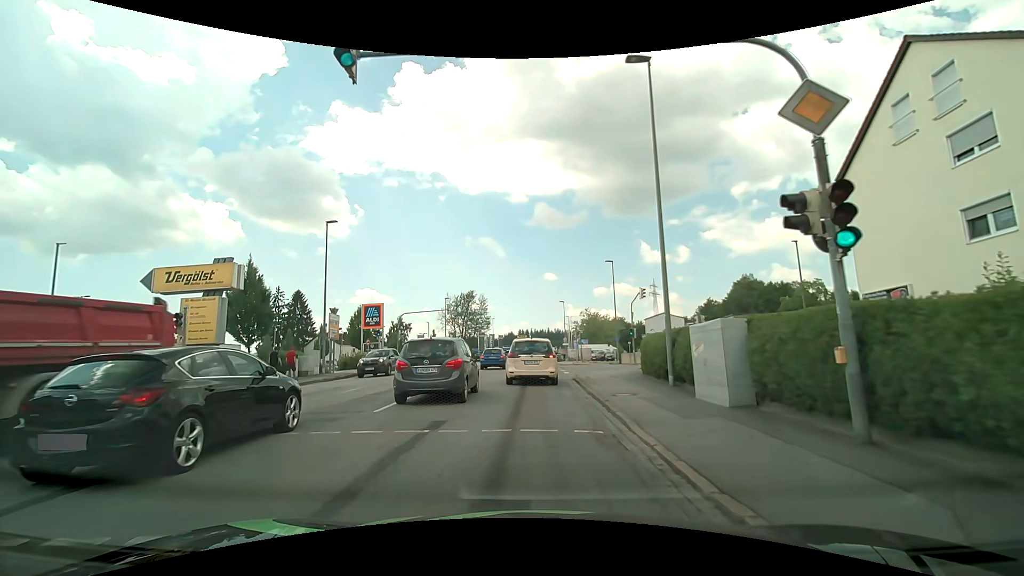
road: tertiary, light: Day
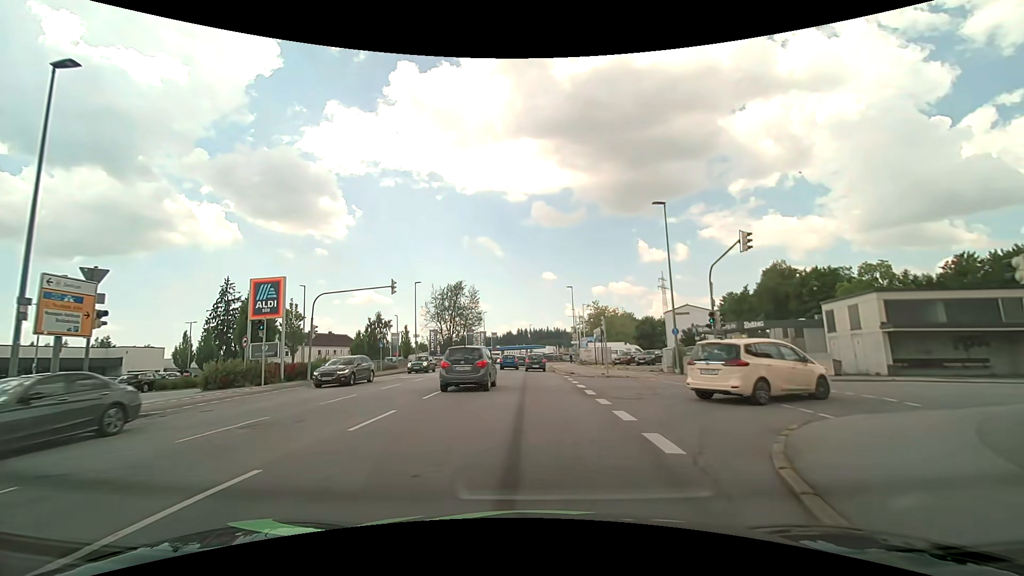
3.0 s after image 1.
(+0.1, +20.0) m; 0°
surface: asphalt
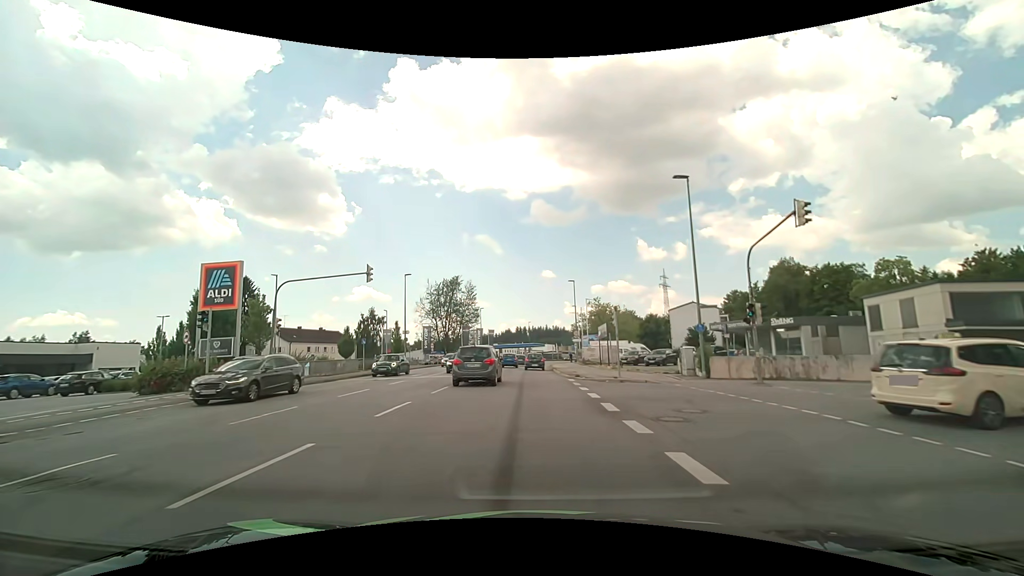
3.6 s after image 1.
(0.0, +4.5) m; -1°
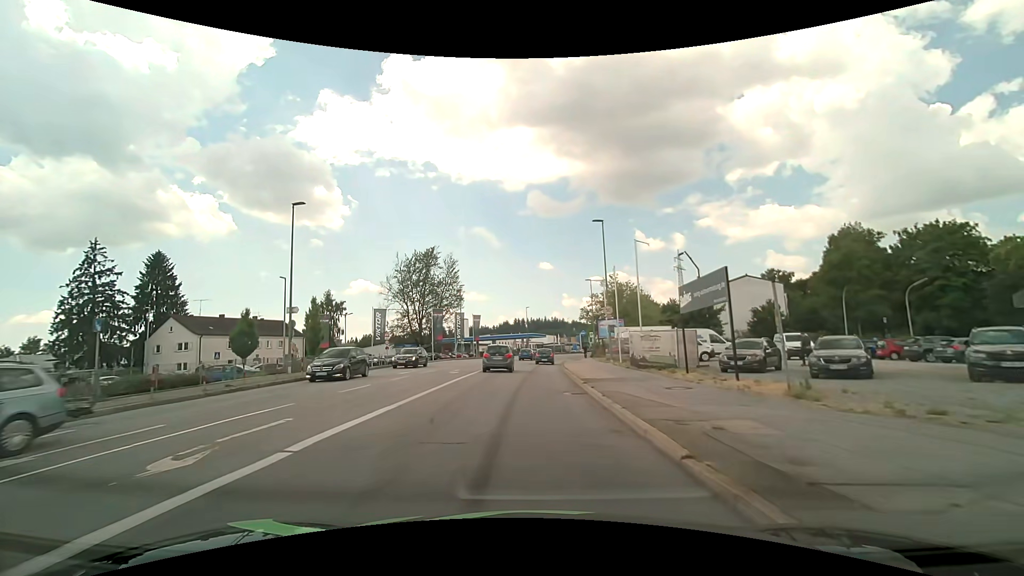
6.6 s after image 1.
(+0.3, +26.1) m; +1°
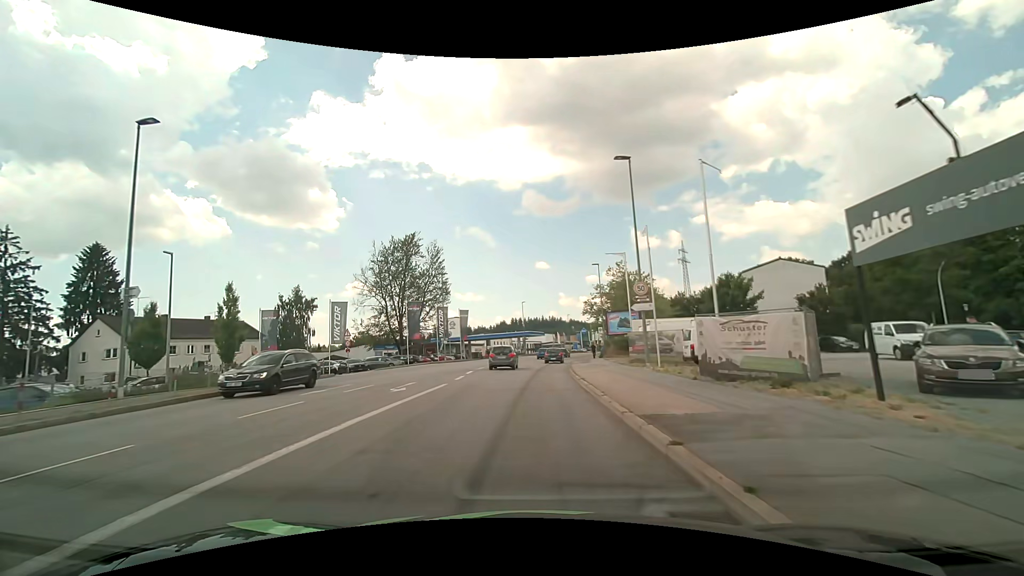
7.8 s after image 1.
(0.0, +11.6) m; 0°
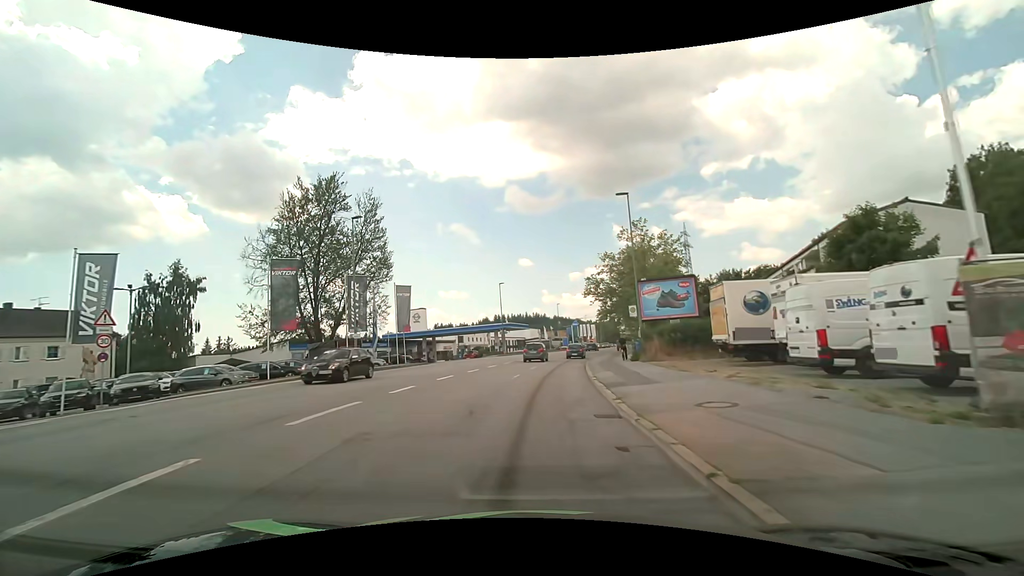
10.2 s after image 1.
(+0.3, +25.0) m; +2°
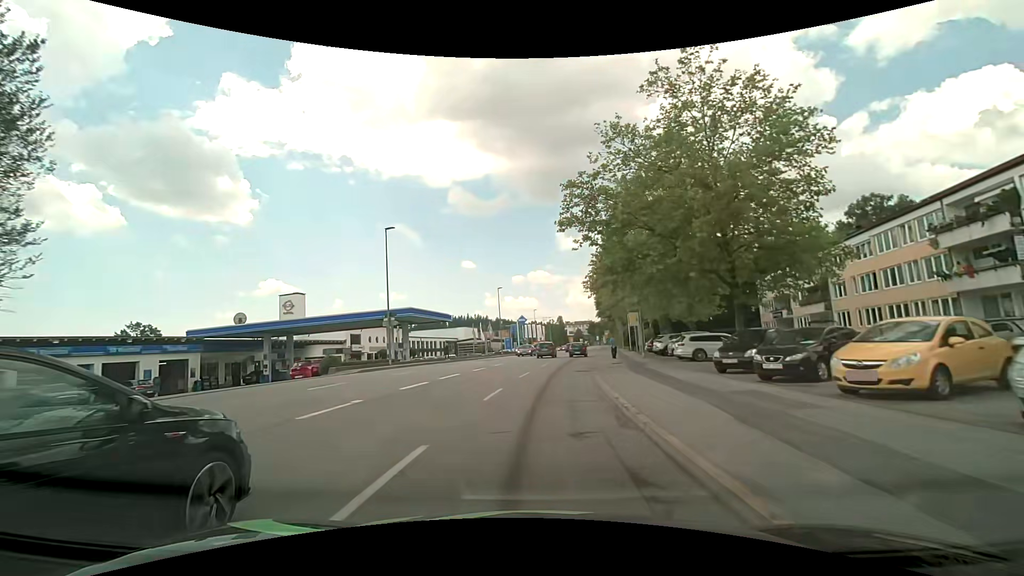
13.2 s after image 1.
(+2.0, +34.8) m; +7°
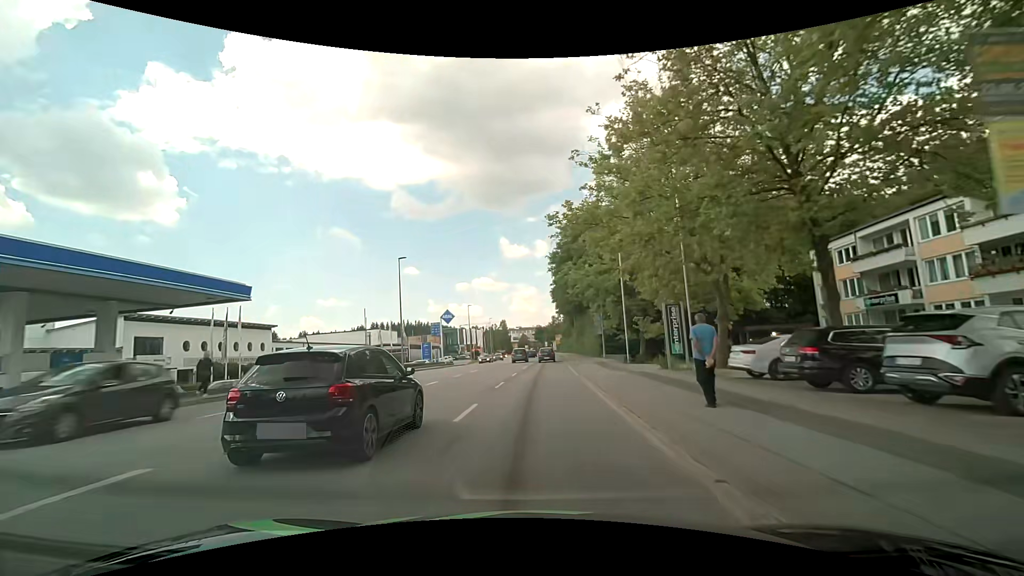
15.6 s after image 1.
(+1.6, +29.9) m; +6°
(0, +10) (0, +20) (+1, +30) (+1, +40) (+2, +50) (+2, +60) (+2, +70) (+3, +80) (+3, +90) (+3, +100) m
